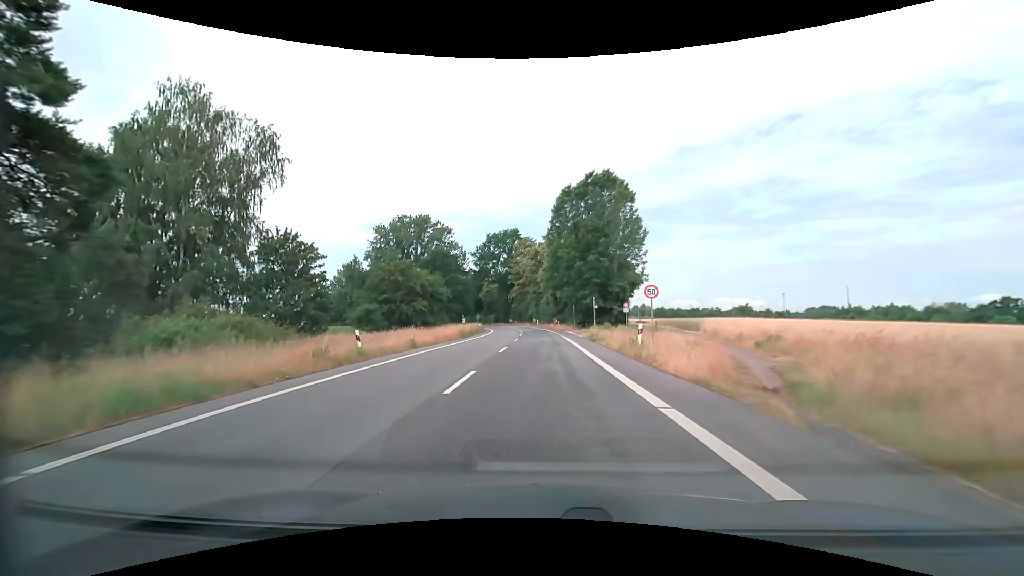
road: secondary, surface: asphalt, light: Day
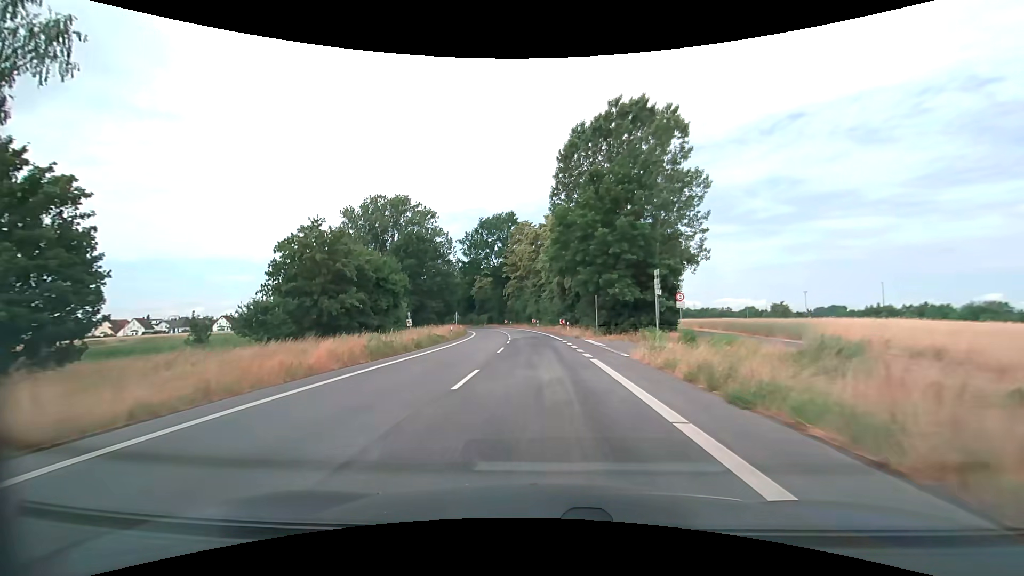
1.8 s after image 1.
(0.0, +22.8) m; 0°
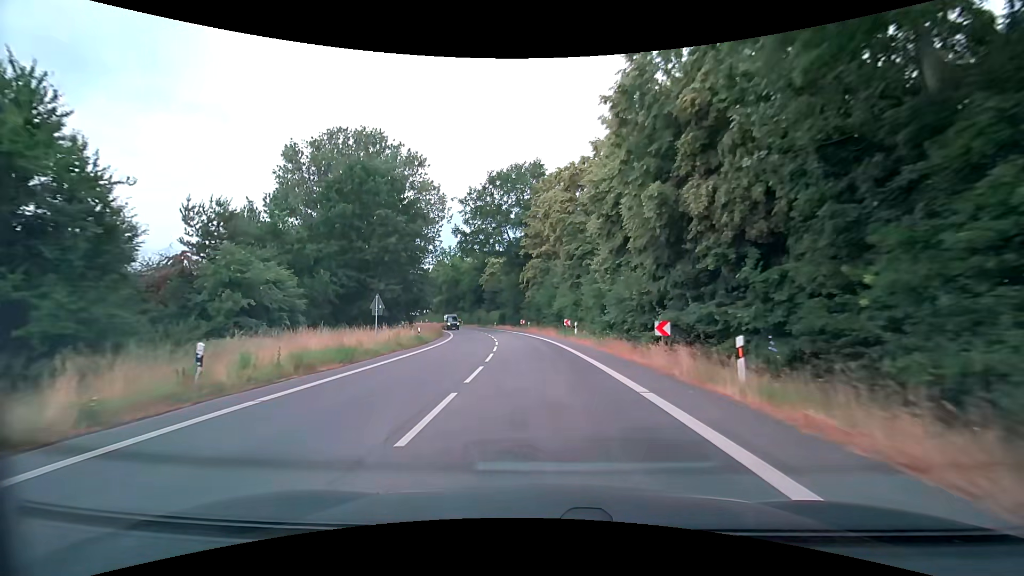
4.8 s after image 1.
(-0.9, +38.0) m; -3°
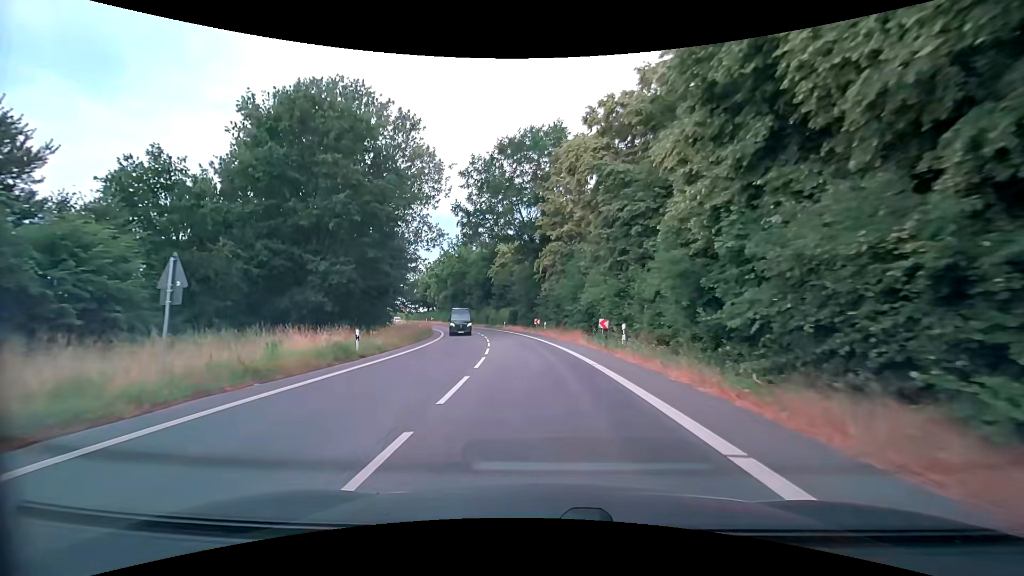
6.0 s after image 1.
(-0.3, +15.2) m; -2°
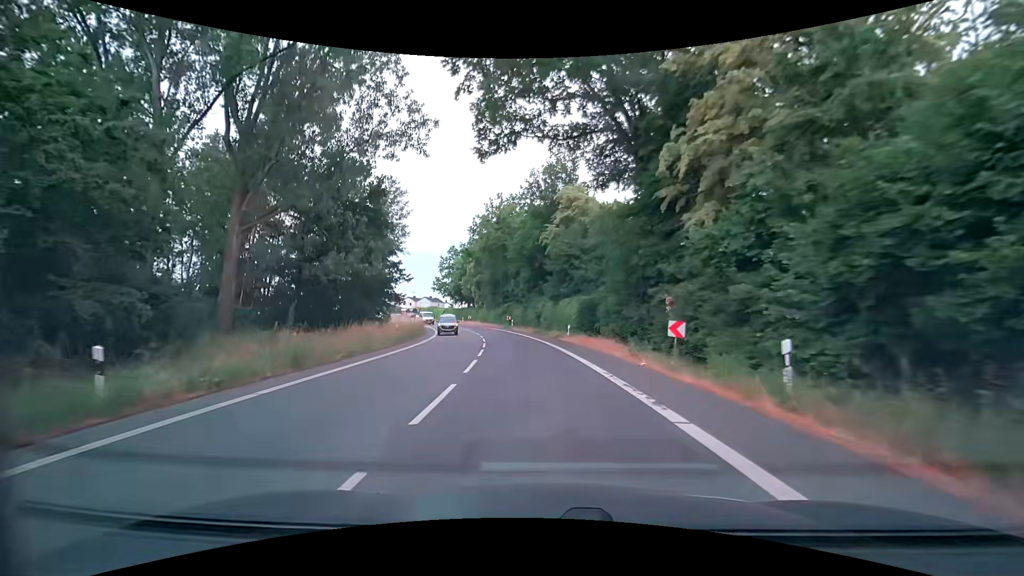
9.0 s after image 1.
(-2.5, +38.0) m; -7°
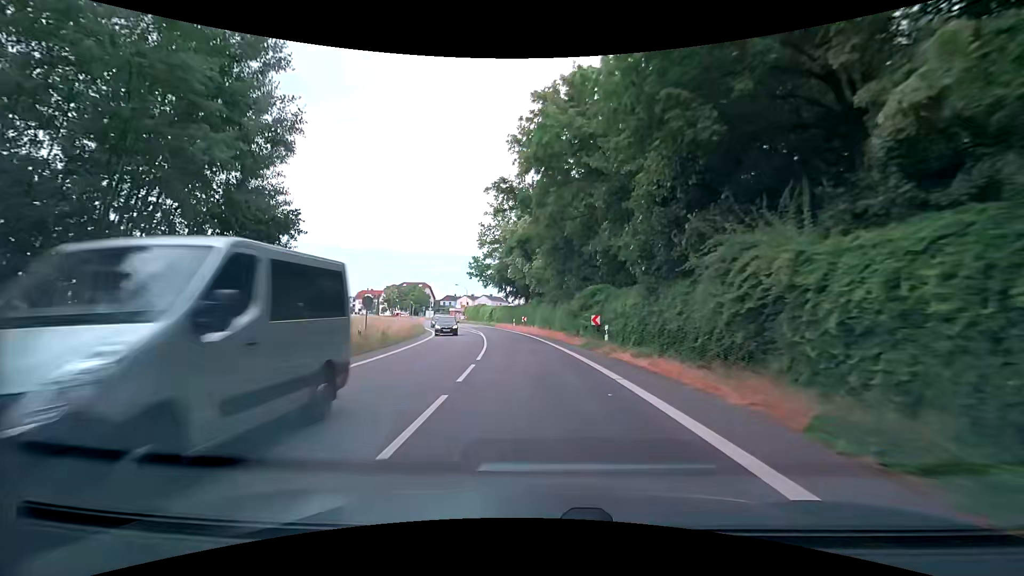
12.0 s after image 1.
(-3.1, +38.1) m; -9°
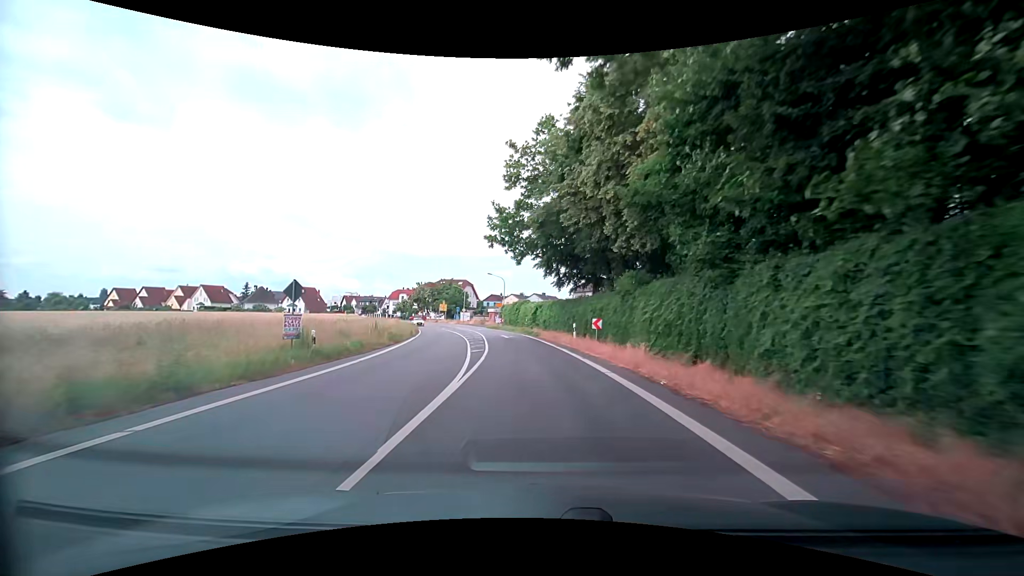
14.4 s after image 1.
(-1.9, +30.6) m; -7°
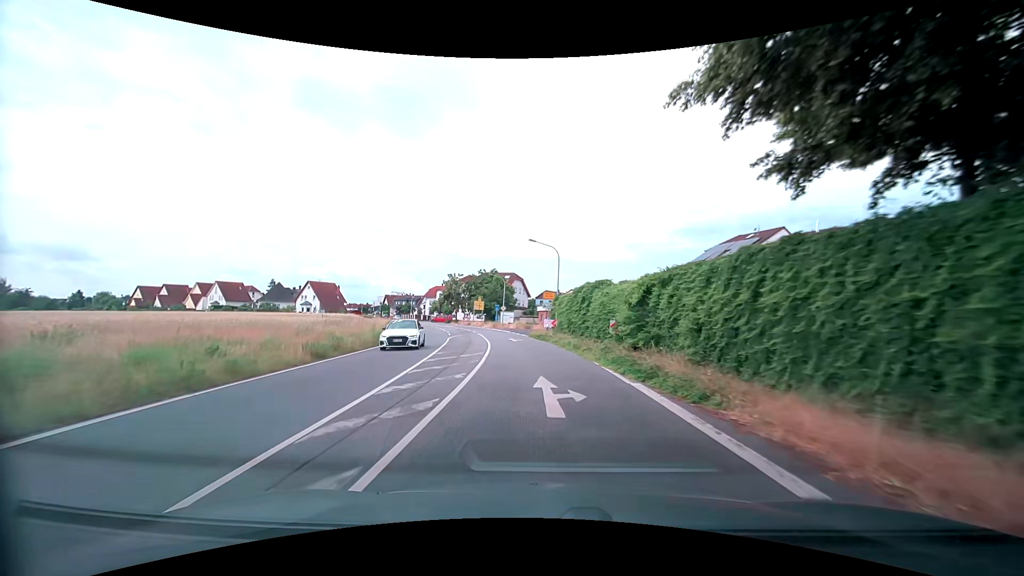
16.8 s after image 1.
(-1.5, +30.5) m; -6°
(0, +10) (-1, +20) (-2, +30) (-3, +40) (-5, +50) (-7, +59) (-10, +69) (-13, +79) (-16, +88) (-20, +97) m
